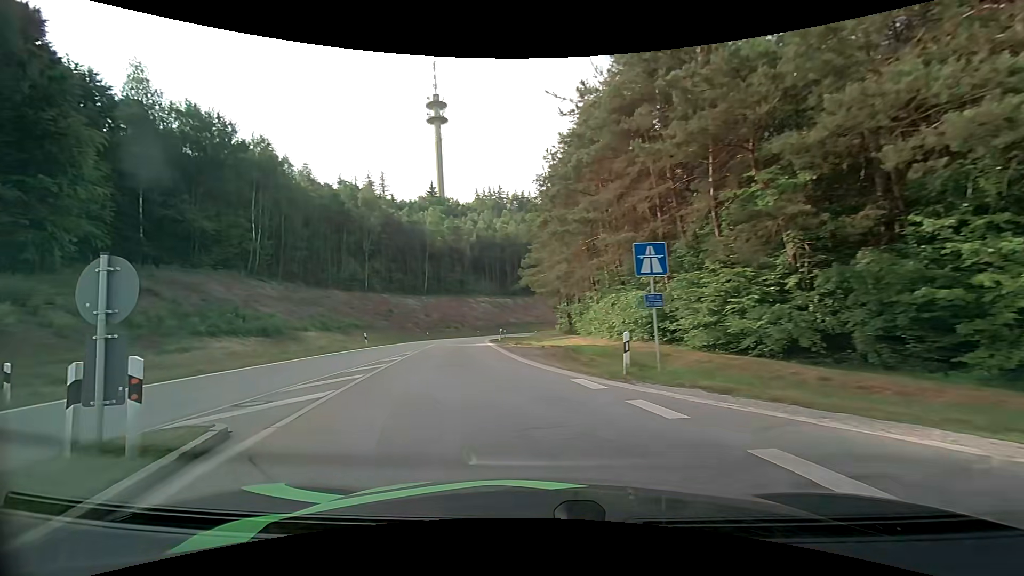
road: motorway_link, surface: asphalt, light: Day
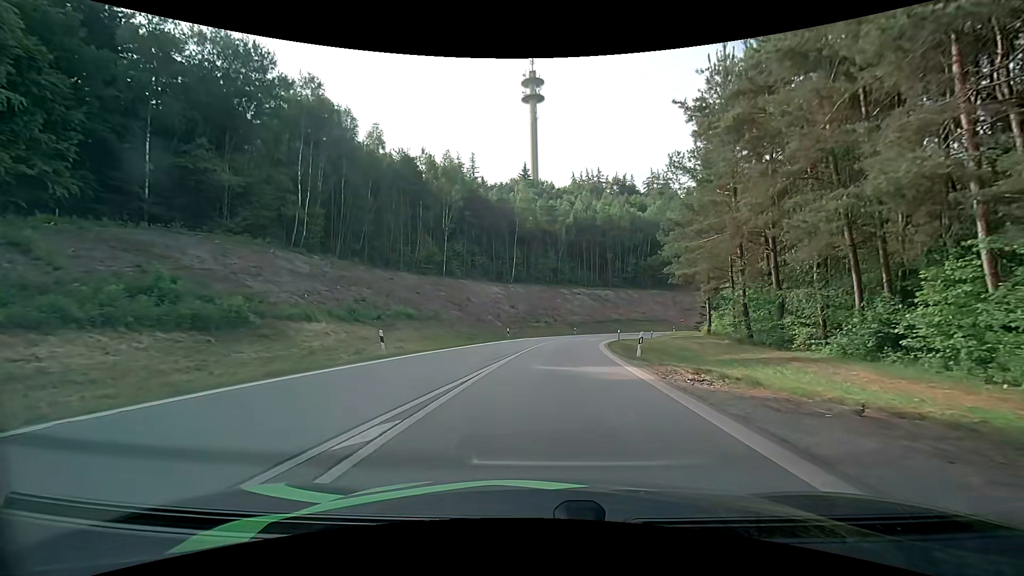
(-3.1, +18.4) m; -11°
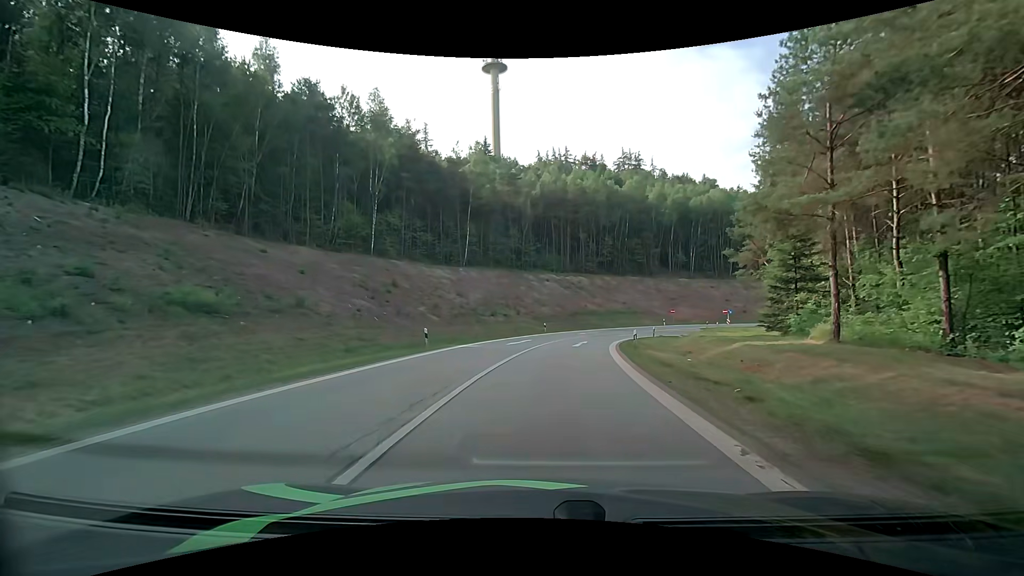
(+0.9, +21.1) m; +4°
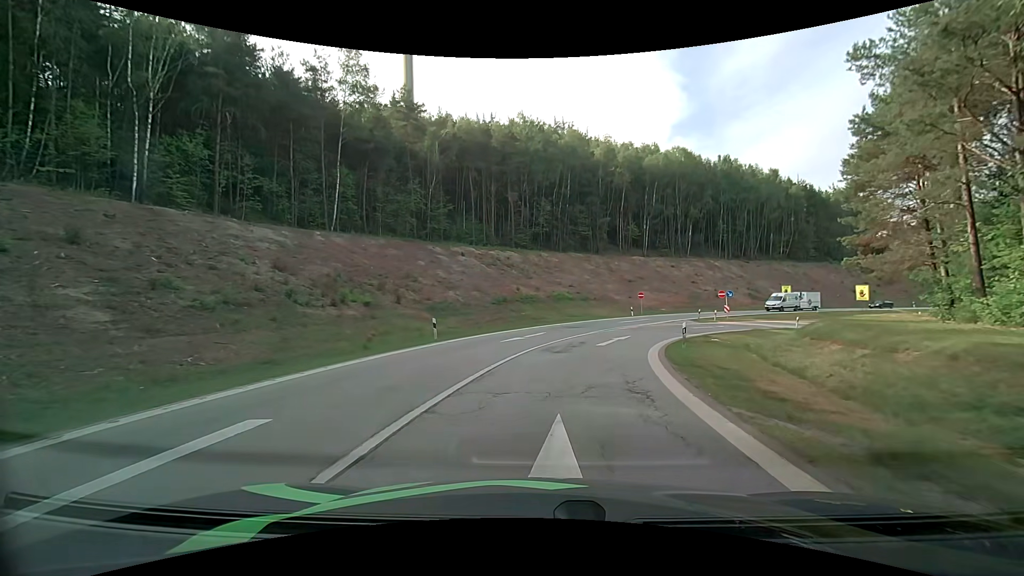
(+1.9, +28.1) m; +9°
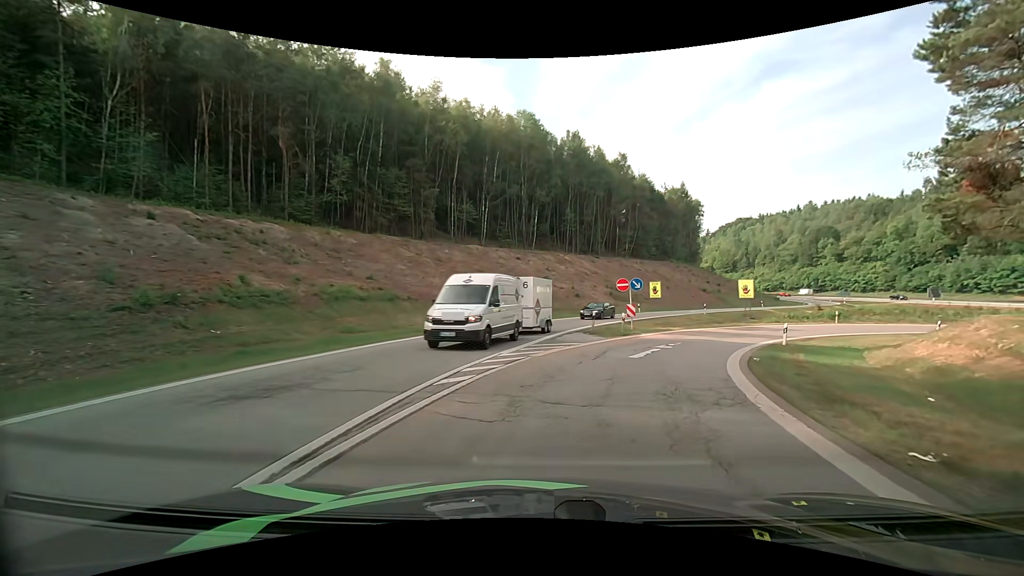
(+3.2, +25.6) m; +18°
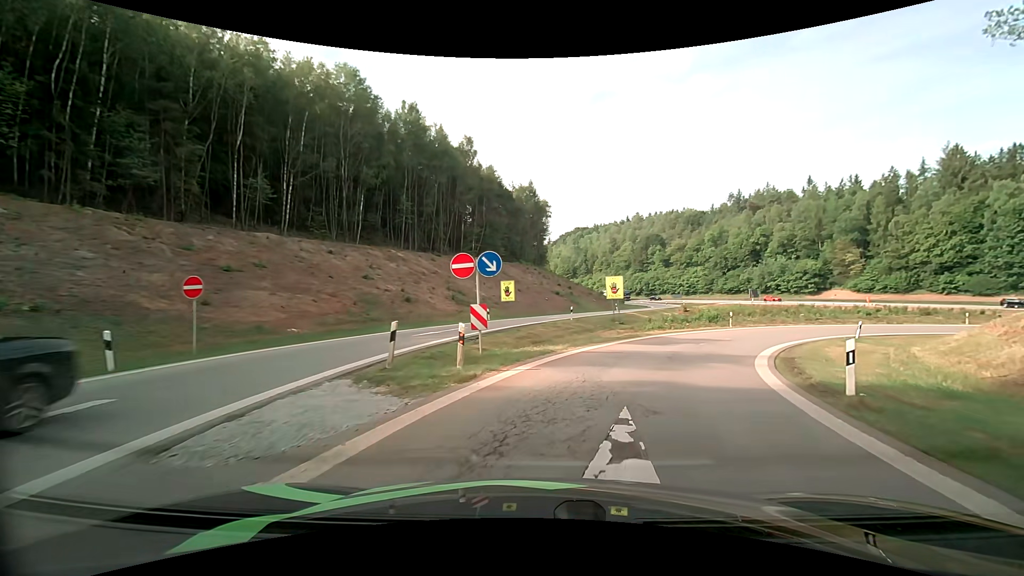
(+2.2, +15.3) m; +18°
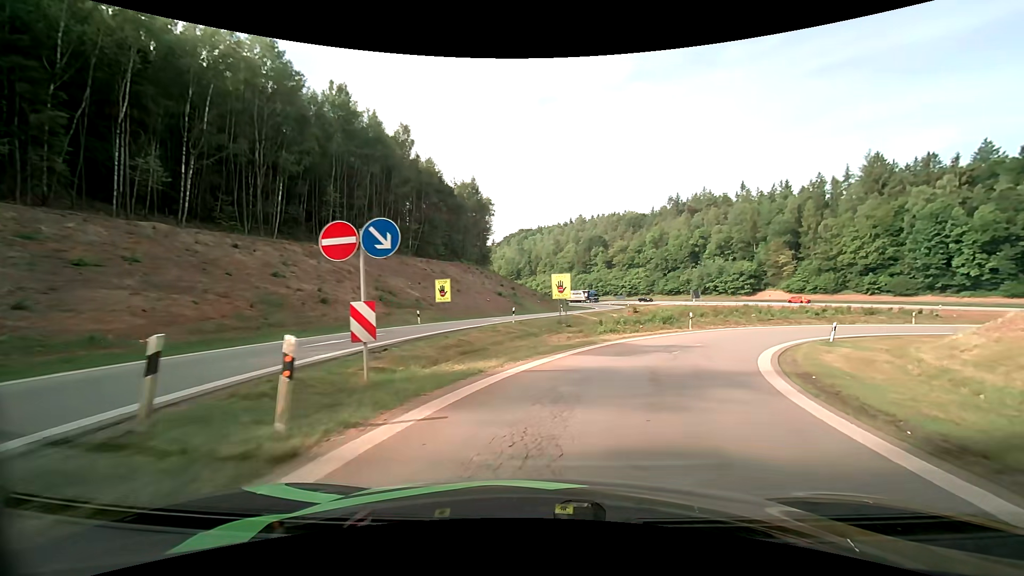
(+0.2, +5.2) m; +6°
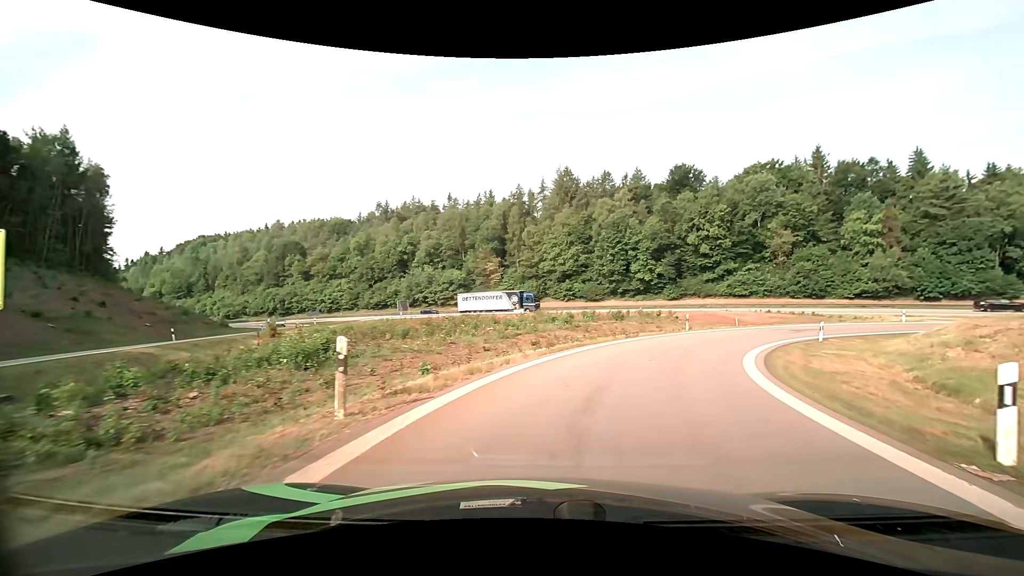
(+7.1, +24.3) m; +32°
